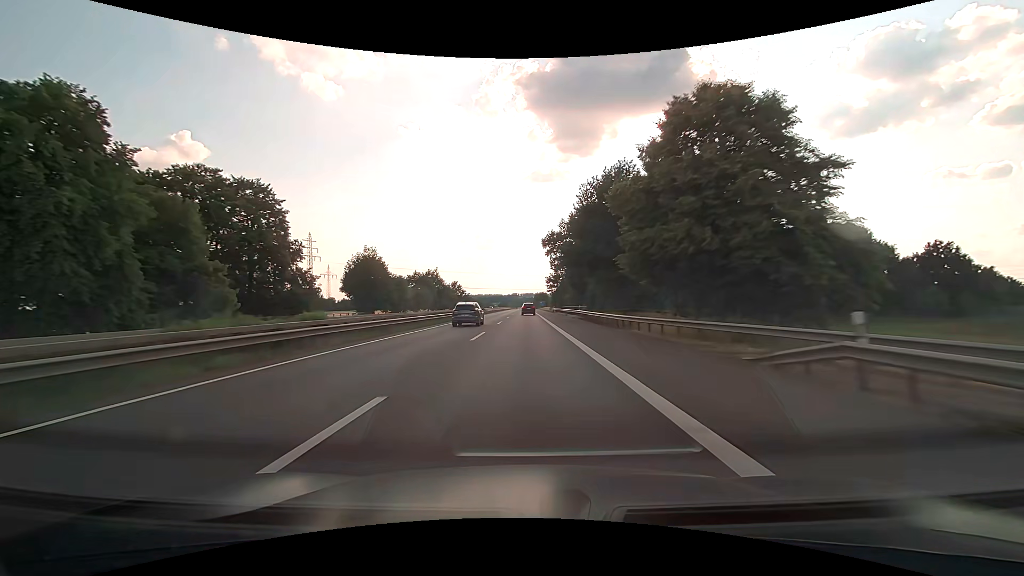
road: motorway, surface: asphalt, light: Day
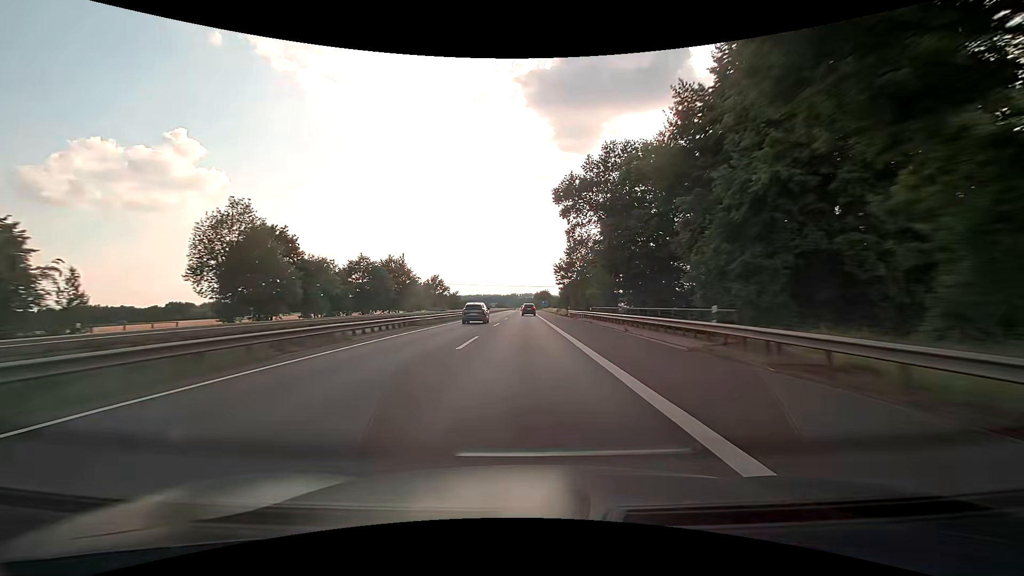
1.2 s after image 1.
(0.0, +39.5) m; 0°
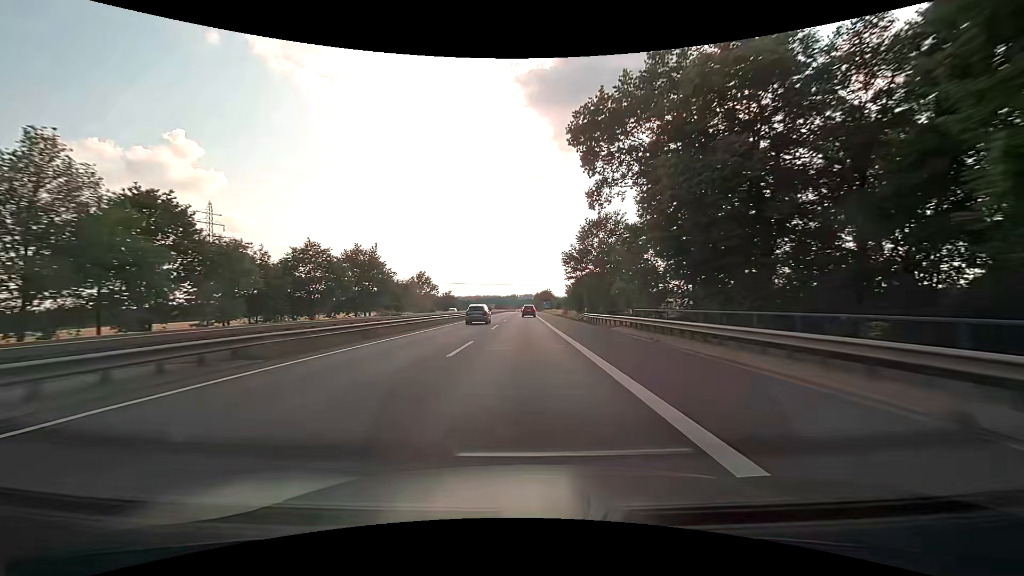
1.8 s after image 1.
(0.0, +19.7) m; 0°
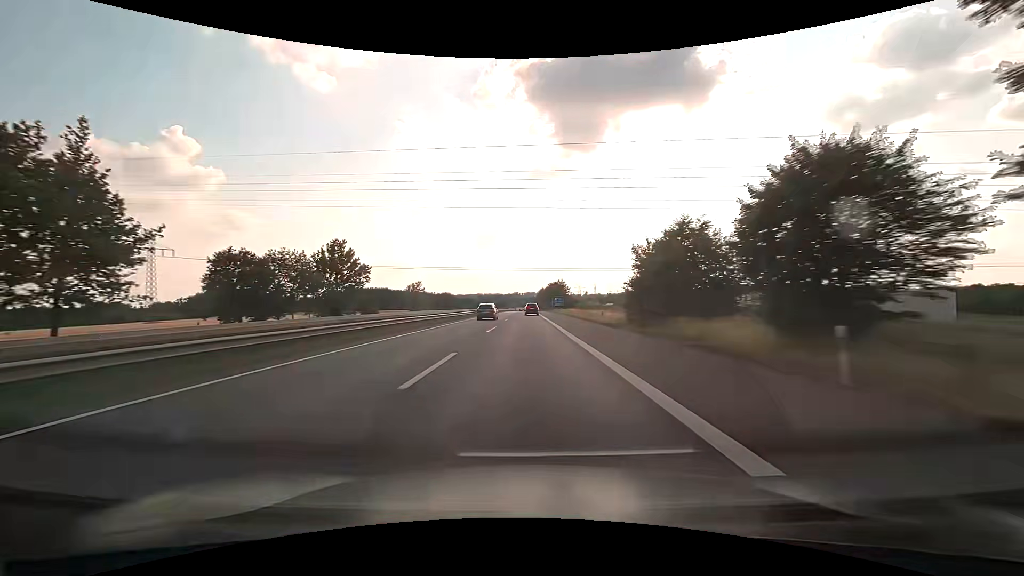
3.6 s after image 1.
(-0.2, +59.2) m; 0°
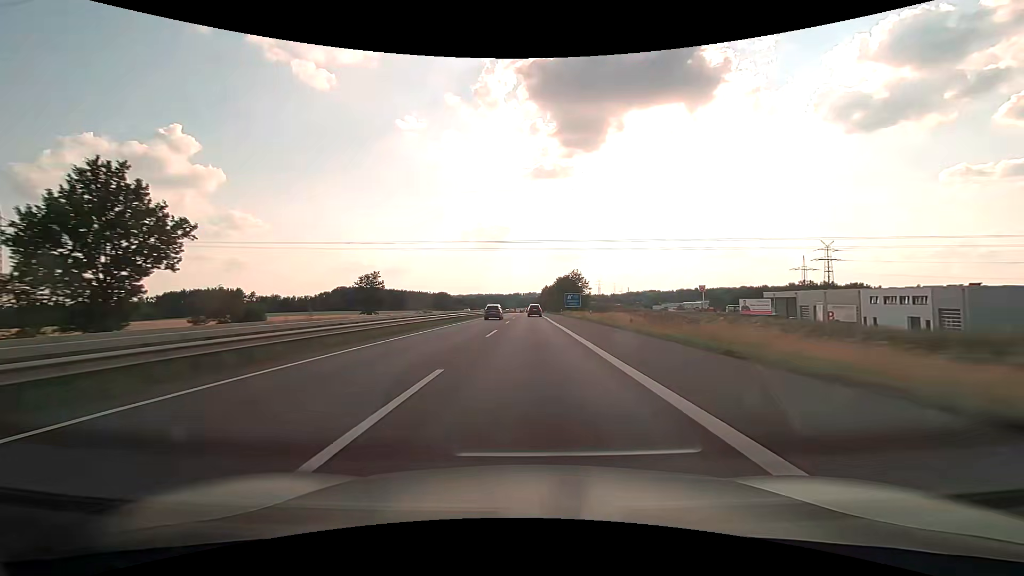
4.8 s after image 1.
(-0.1, +39.4) m; 0°
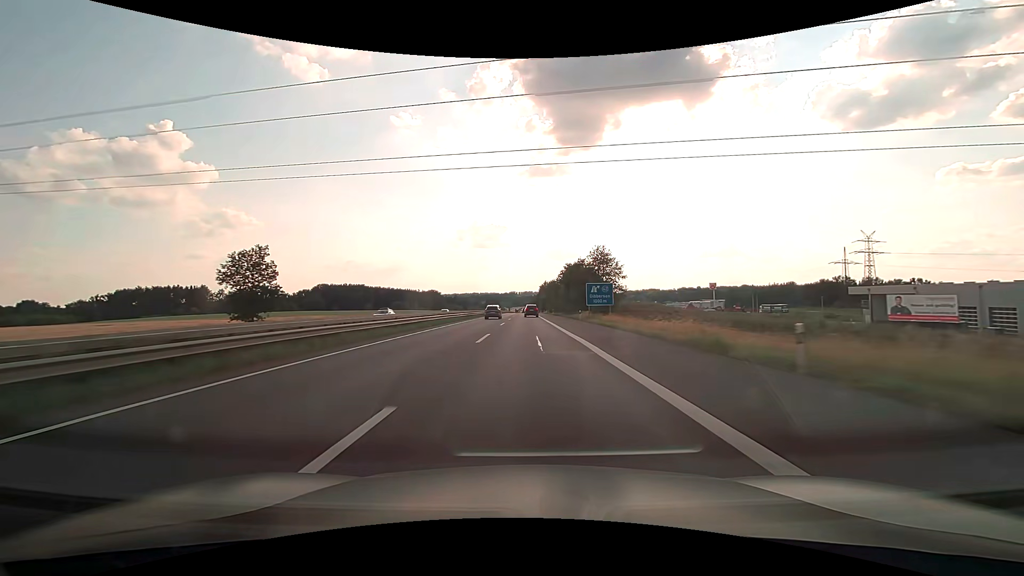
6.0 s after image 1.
(+0.2, +39.3) m; 0°
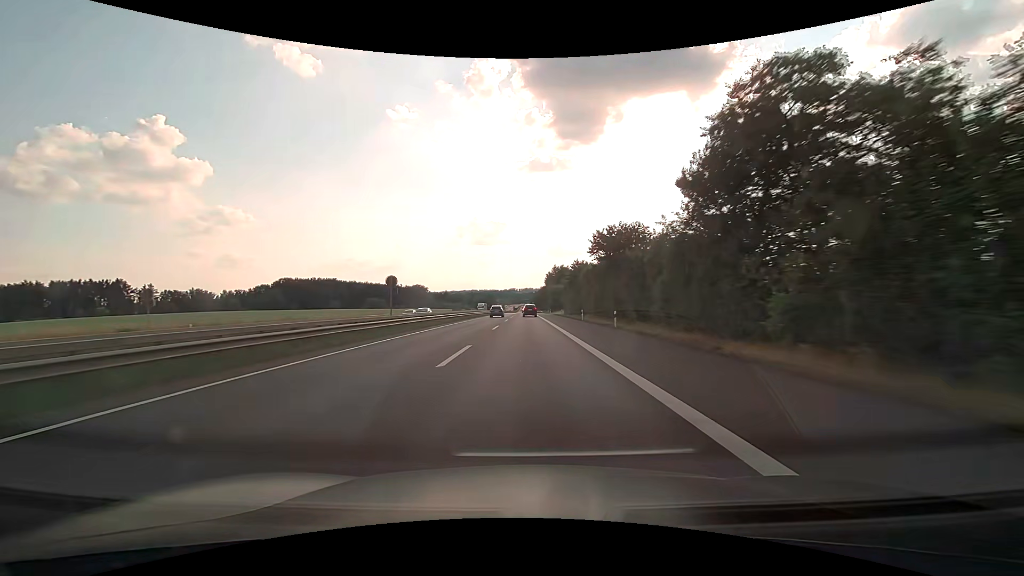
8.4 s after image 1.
(+0.1, +78.4) m; 0°
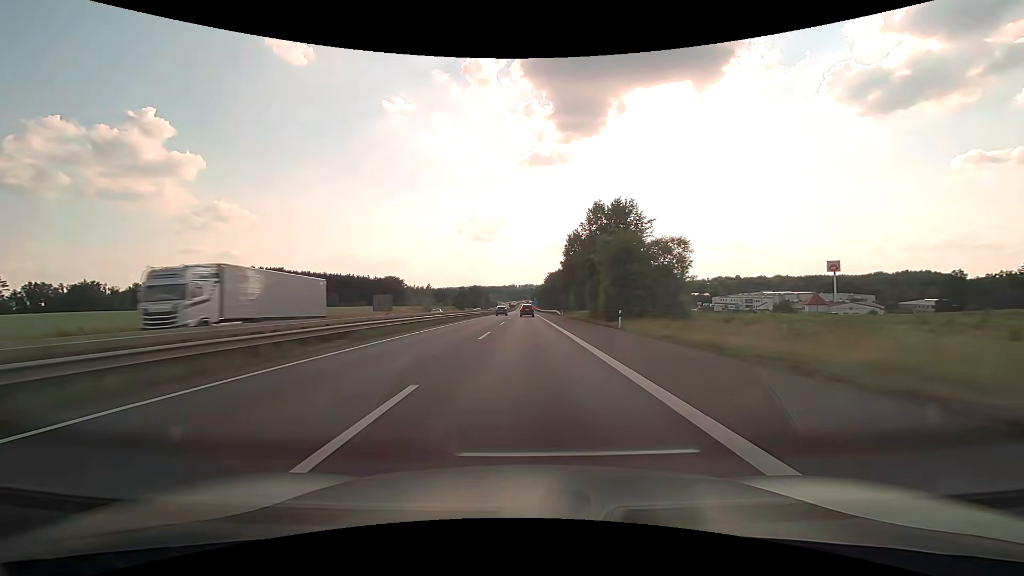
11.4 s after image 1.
(0.0, +97.6) m; 0°
(0, +10) (0, +20) (0, +30) (0, +40) (0, +50) (0, +60) (0, +70) (0, +80) (0, +90) (0, +100) m
